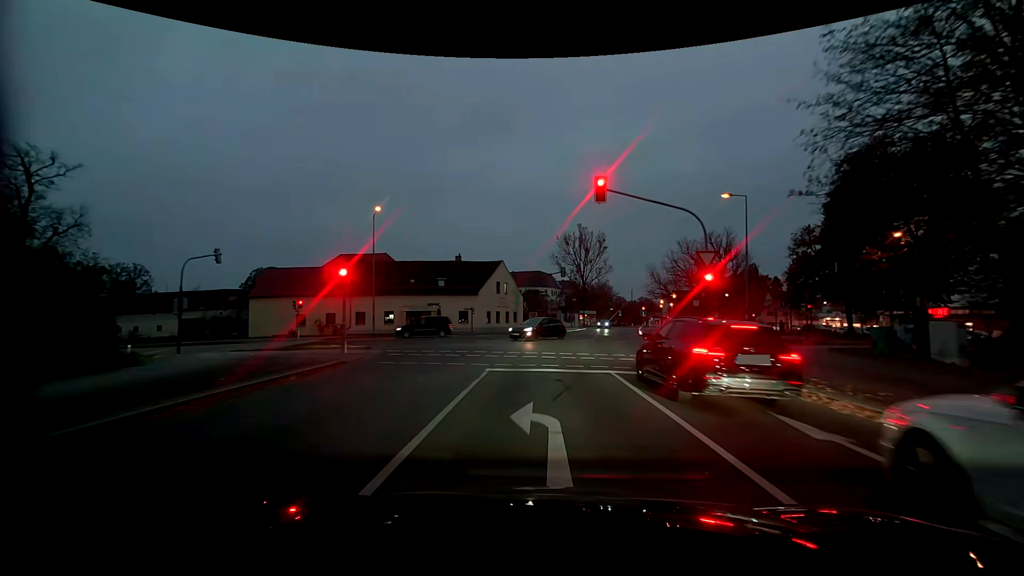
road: residential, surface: asphalt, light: Dusk
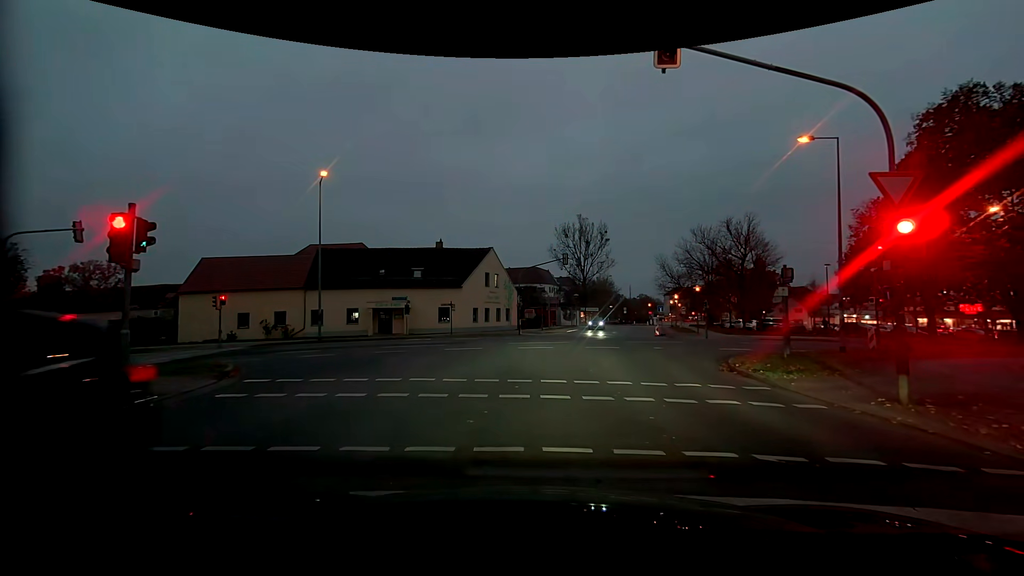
(-0.3, +8.7) m; -3°
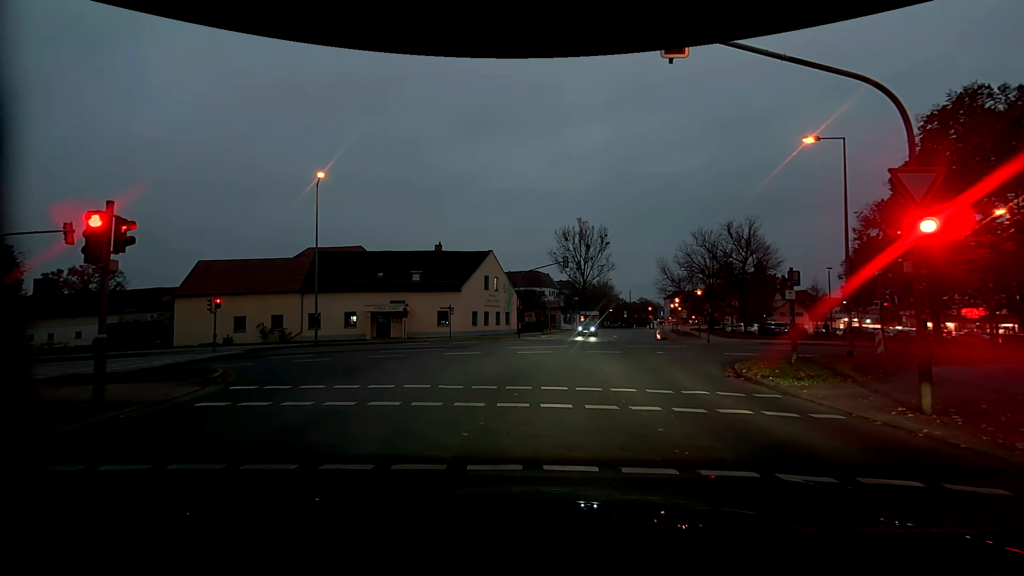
(0.0, +0.4) m; 0°
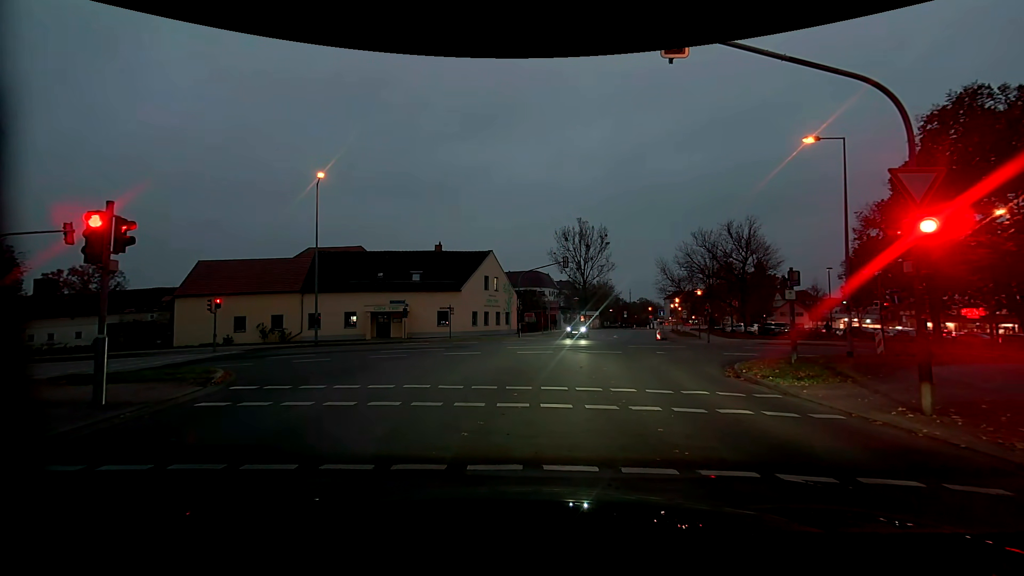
(0.0, 0.0) m; 0°
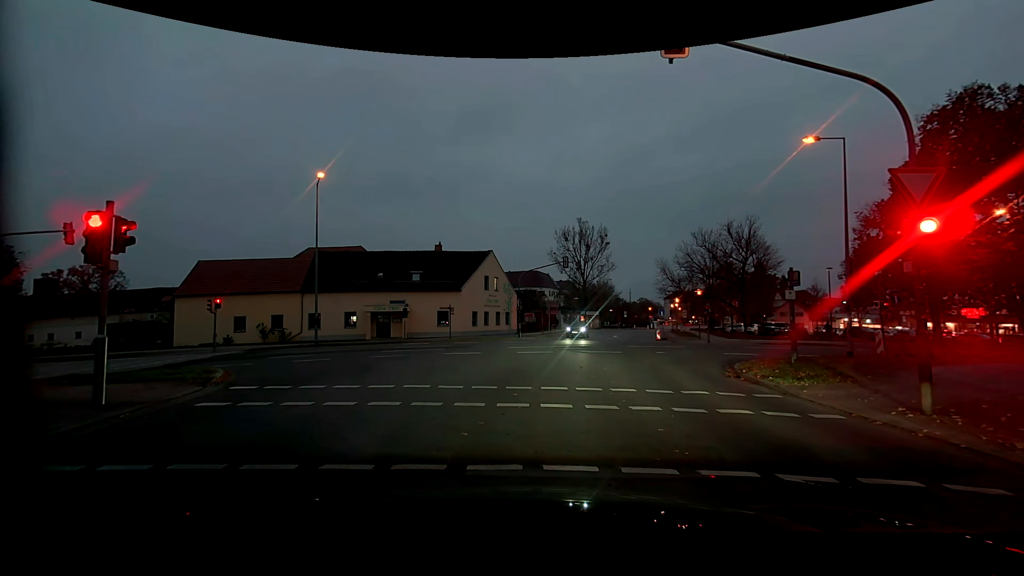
(0.0, 0.0) m; 0°
